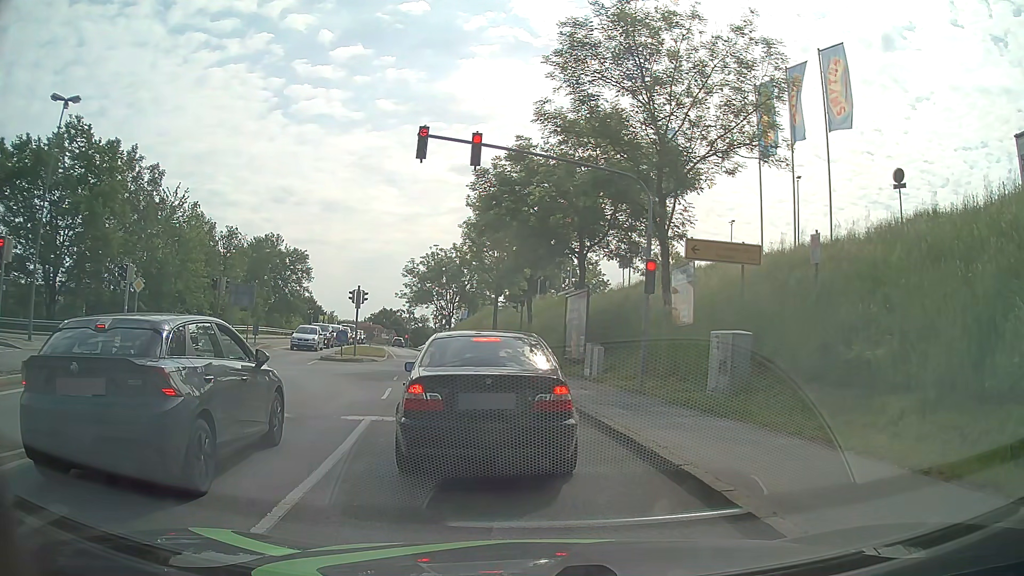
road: tertiary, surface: asphalt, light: Day
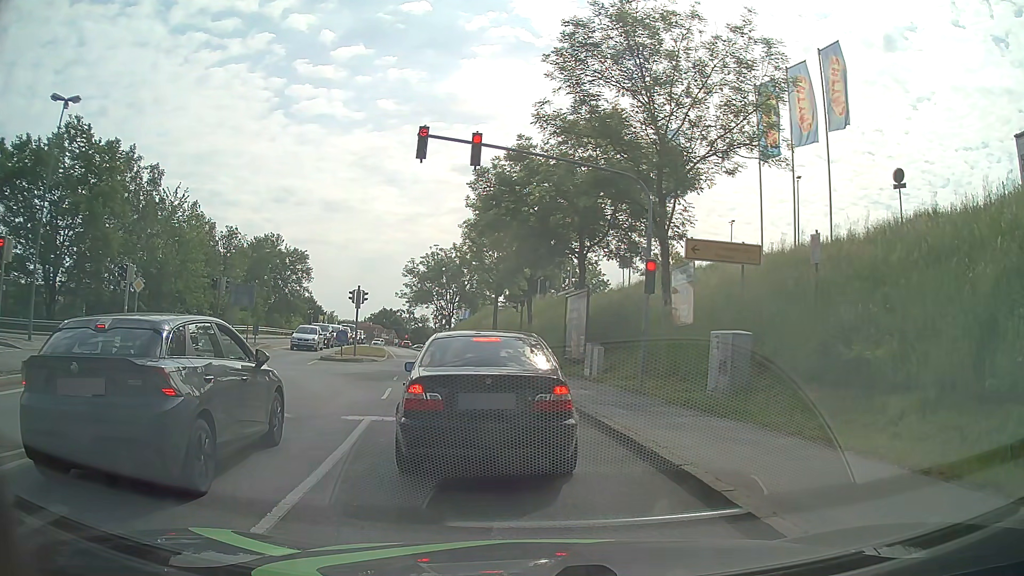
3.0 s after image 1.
(0.0, 0.0) m; 0°
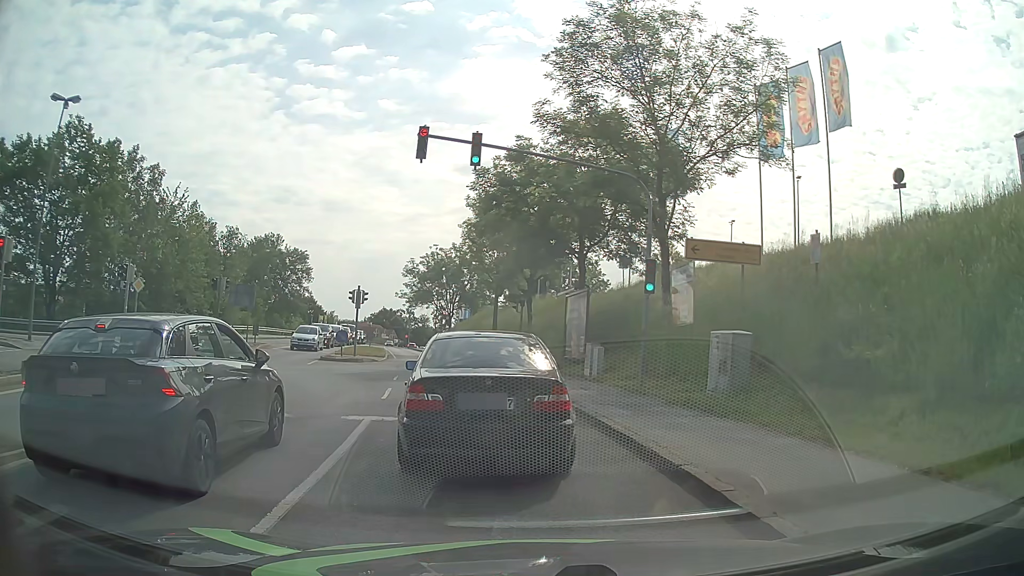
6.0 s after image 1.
(0.0, 0.0) m; 0°
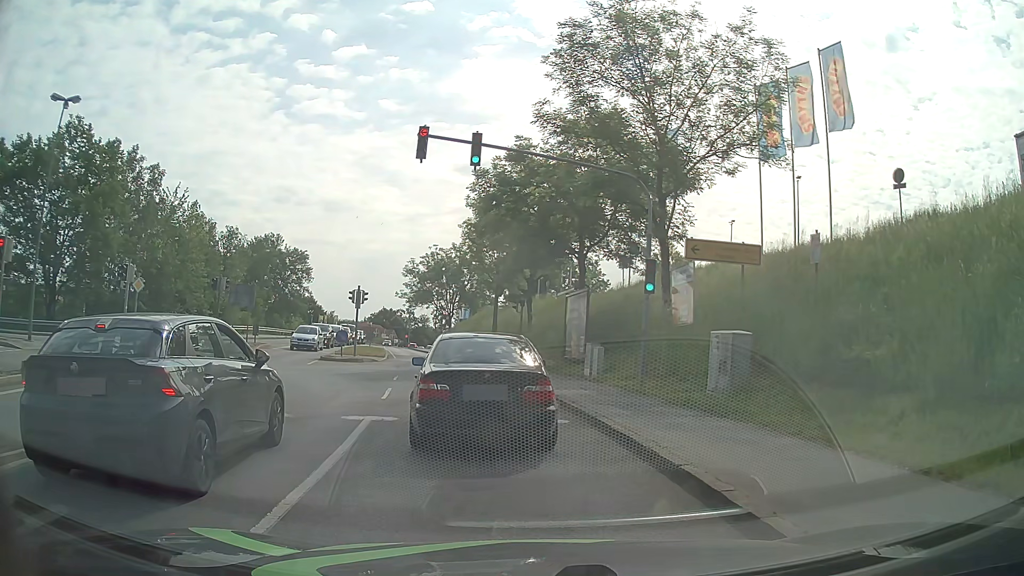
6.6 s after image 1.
(0.0, 0.0) m; 0°
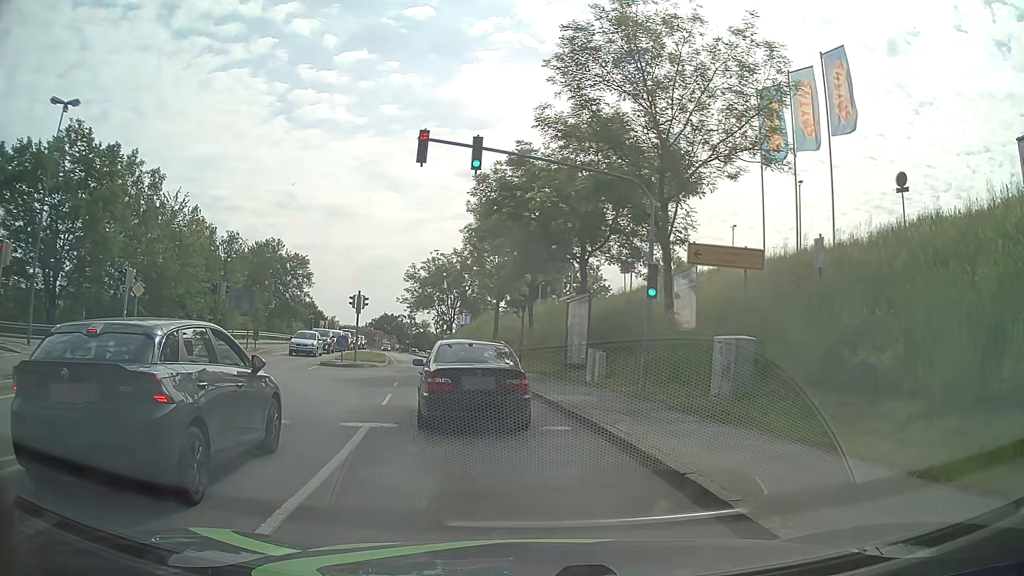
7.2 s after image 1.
(0.0, +0.2) m; 0°
